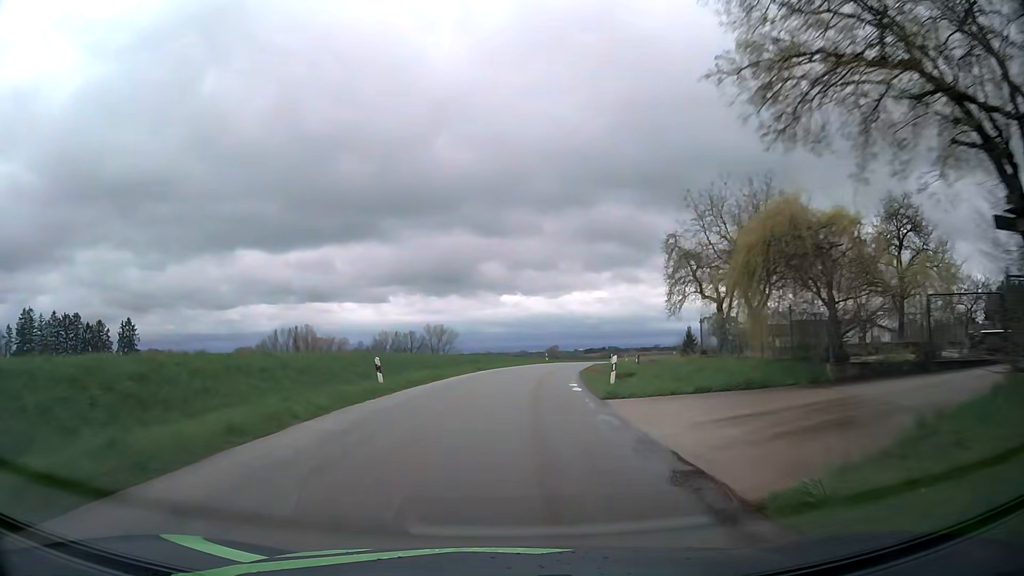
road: tertiary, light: Day
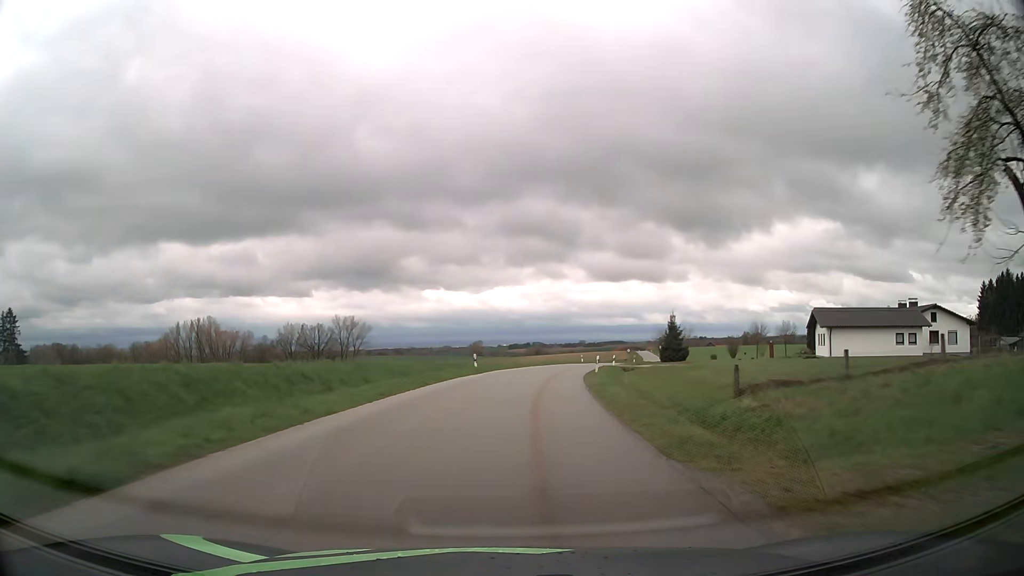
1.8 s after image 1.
(+1.1, +32.9) m; +6°
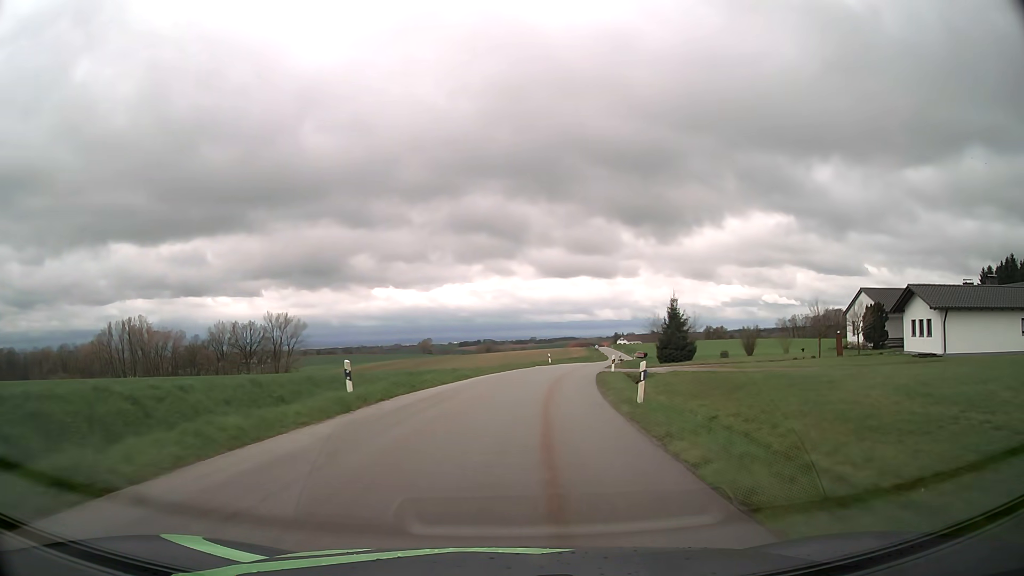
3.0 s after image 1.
(+0.8, +22.1) m; +4°
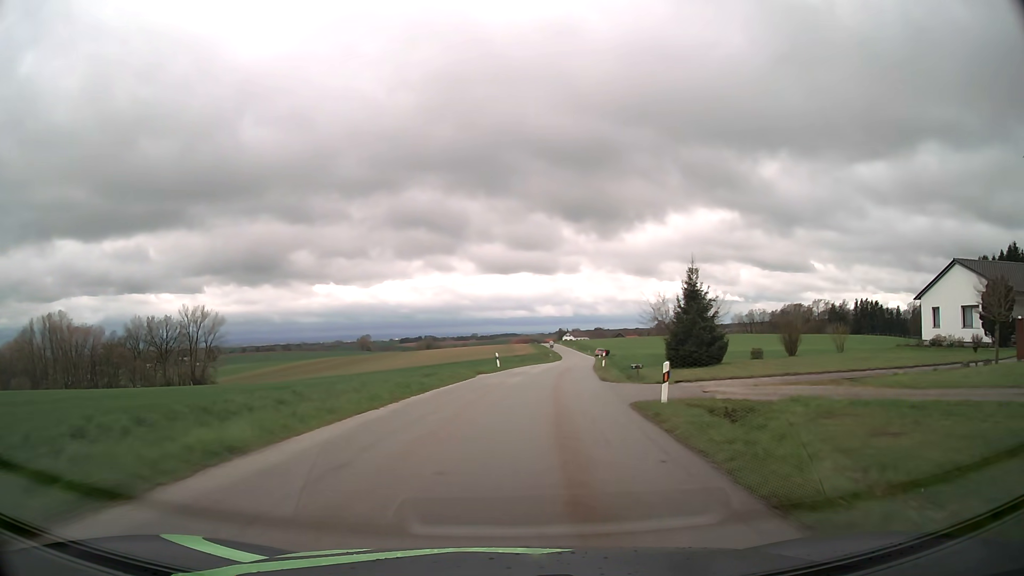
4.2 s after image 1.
(+0.9, +22.2) m; +5°
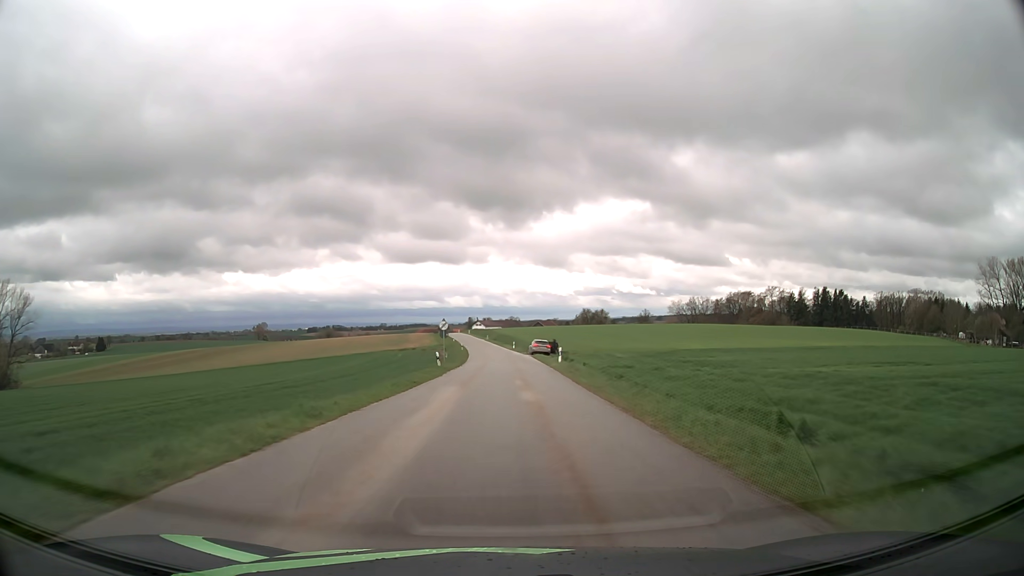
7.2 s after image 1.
(+4.9, +56.0) m; +8°
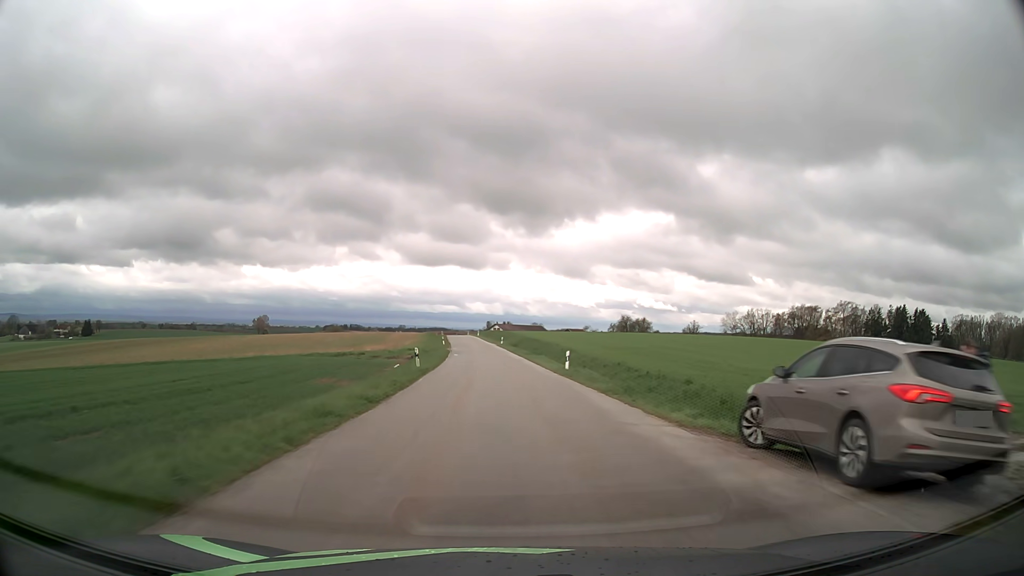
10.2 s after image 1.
(-0.7, +57.6) m; -2°
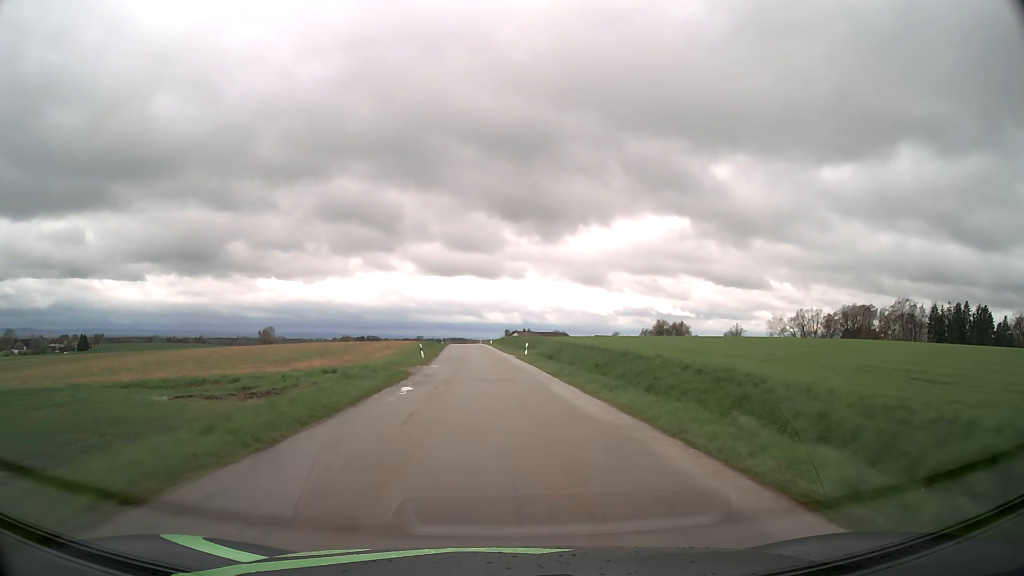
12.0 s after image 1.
(-0.4, +34.9) m; -1°
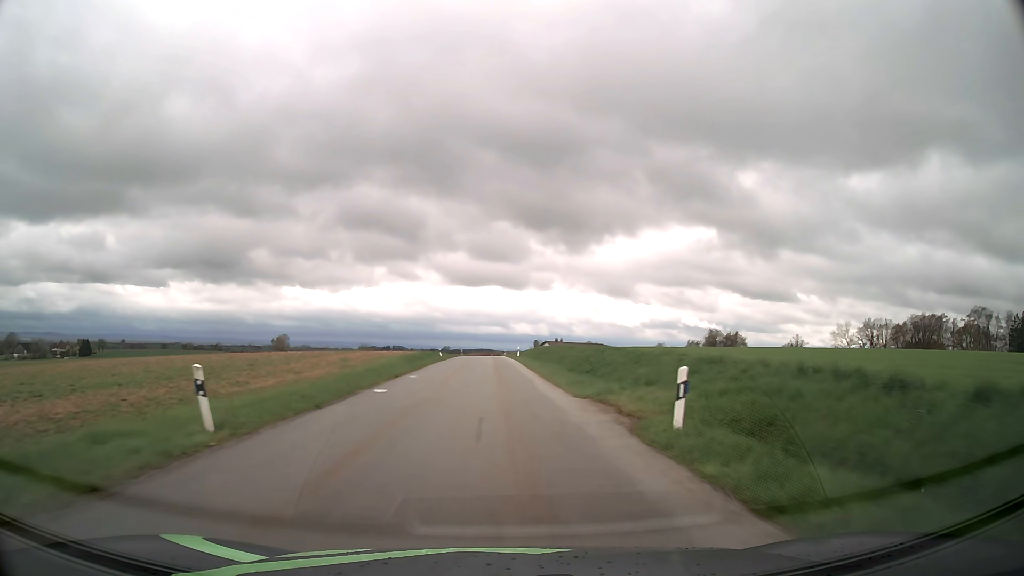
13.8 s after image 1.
(-0.7, +35.3) m; -2°
(0, +10) (0, +20) (-1, +30) (-1, +40) (-1, +50) (-1, +60) (-2, +70) (-2, +80) (-2, +90) (-2, +100) m
